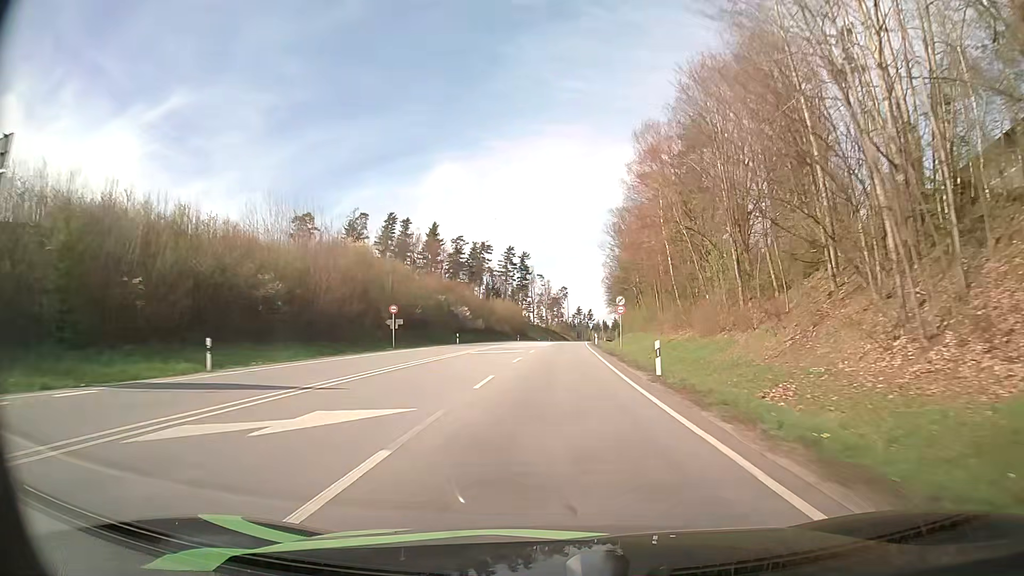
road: primary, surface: asphalt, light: Day
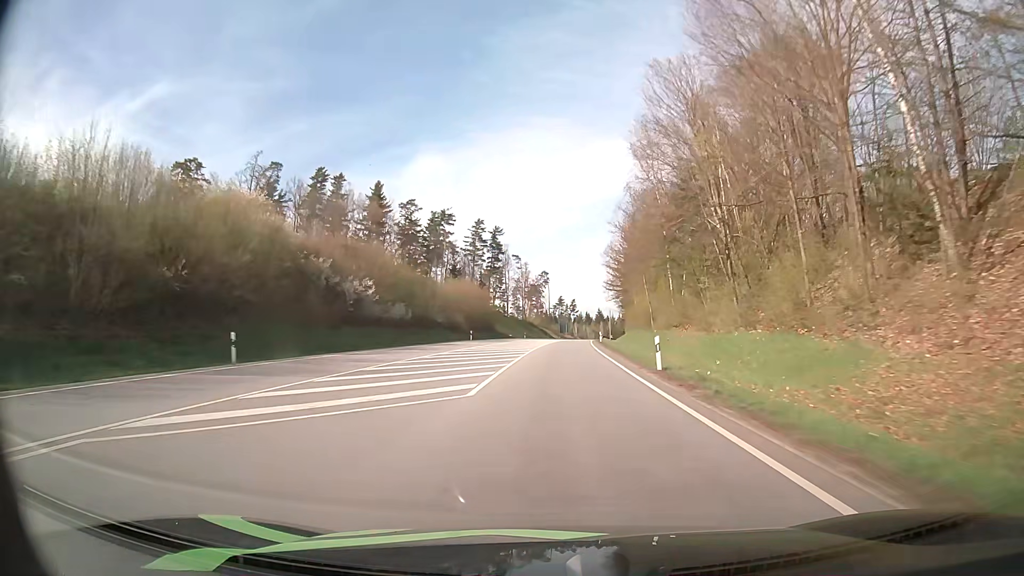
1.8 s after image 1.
(+0.7, +45.6) m; +2°
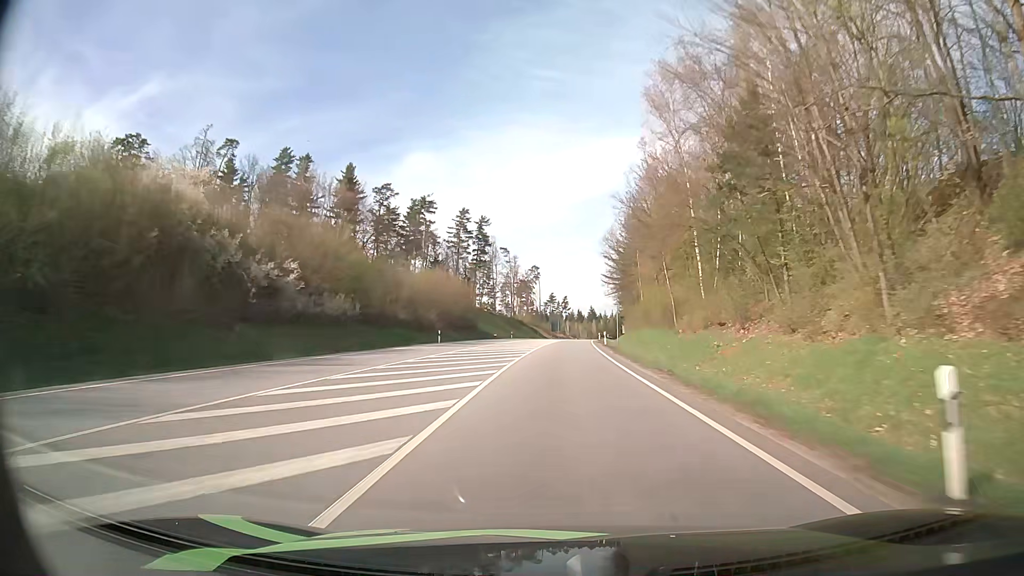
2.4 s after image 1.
(+0.1, +15.5) m; +1°
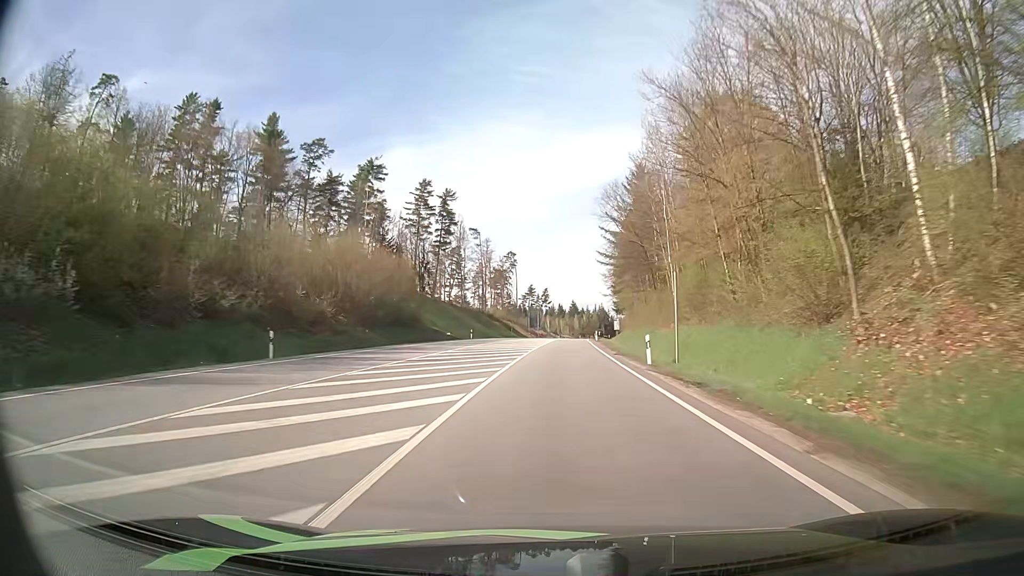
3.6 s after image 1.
(+0.3, +31.4) m; +1°
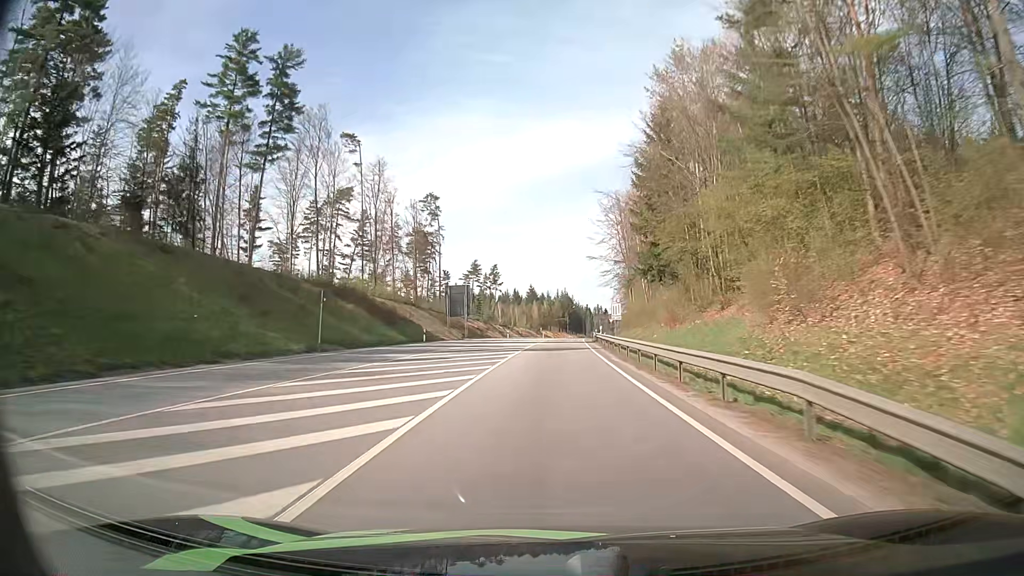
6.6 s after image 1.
(+2.8, +79.6) m; +4°
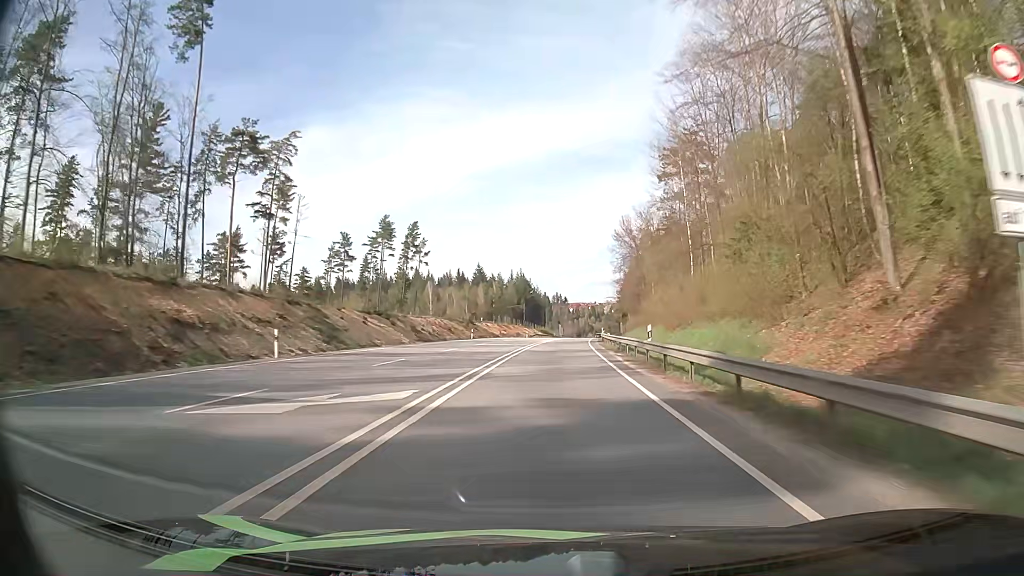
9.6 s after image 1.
(+1.8, +80.7) m; +3°
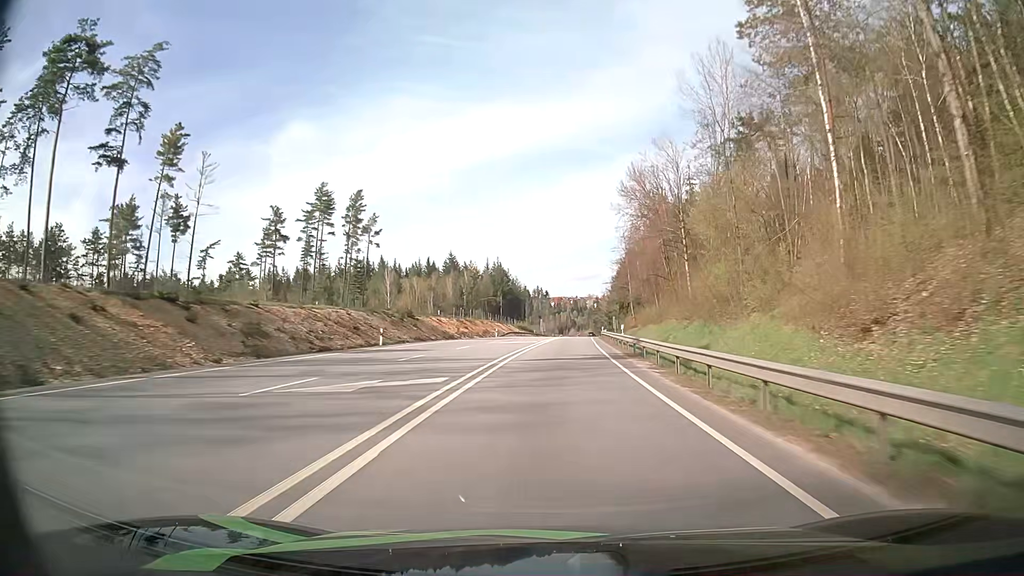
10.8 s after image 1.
(+0.4, +32.4) m; +1°
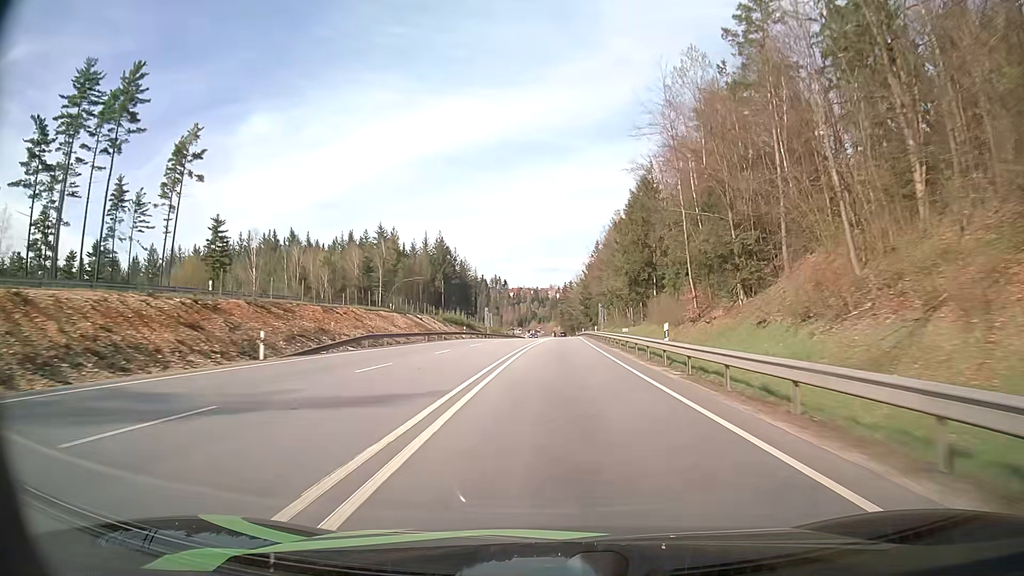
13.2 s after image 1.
(+2.0, +65.0) m; +3°
(0, +10) (0, +20) (0, +30) (+1, +40) (+1, +50) (+1, +60) (+2, +70) (+2, +80) (+2, +90) (+3, +100) m
